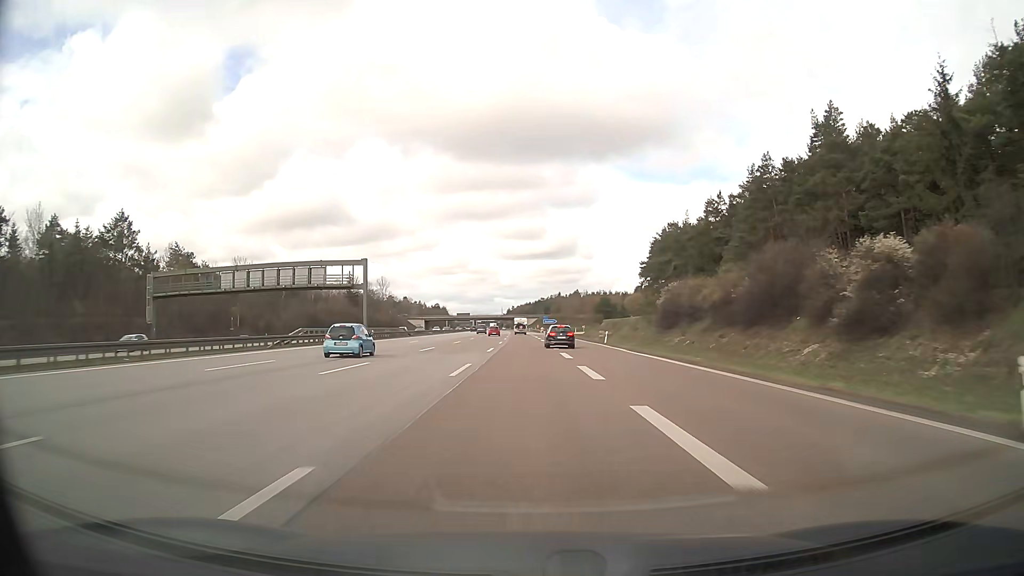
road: motorway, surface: asphalt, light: Day
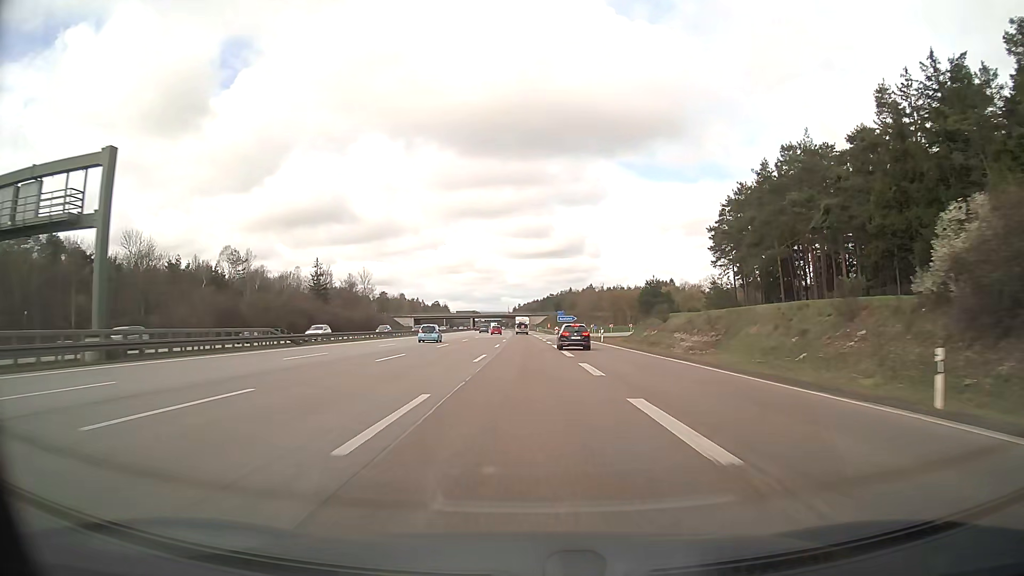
(-0.2, +47.5) m; 0°
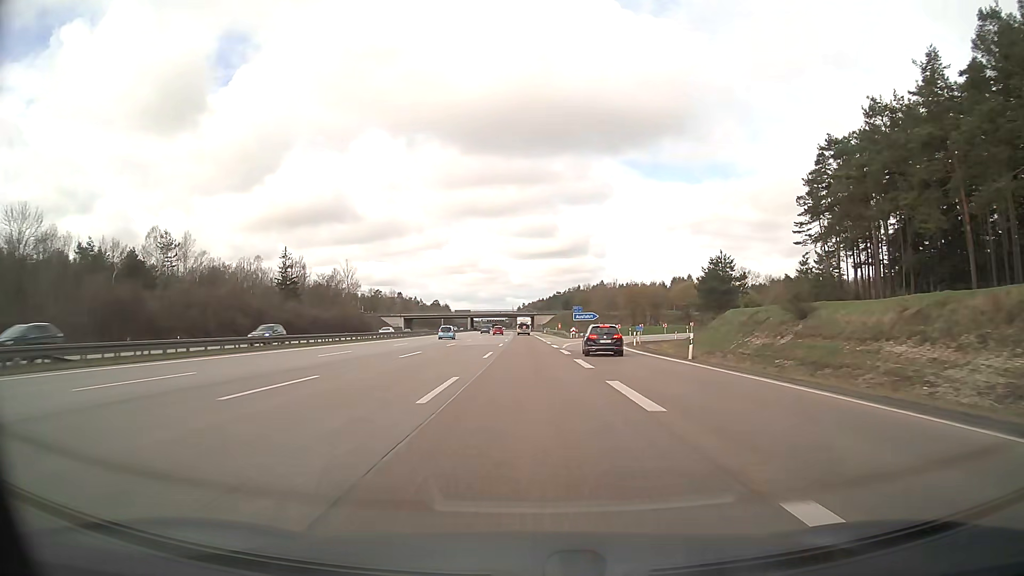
(-0.2, +31.7) m; -1°
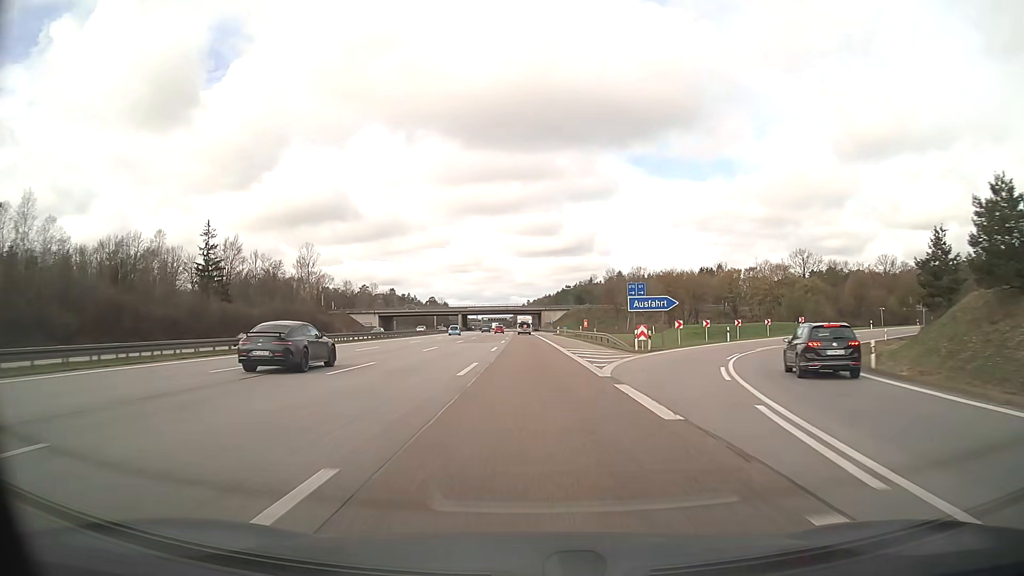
(-0.1, +47.6) m; 0°
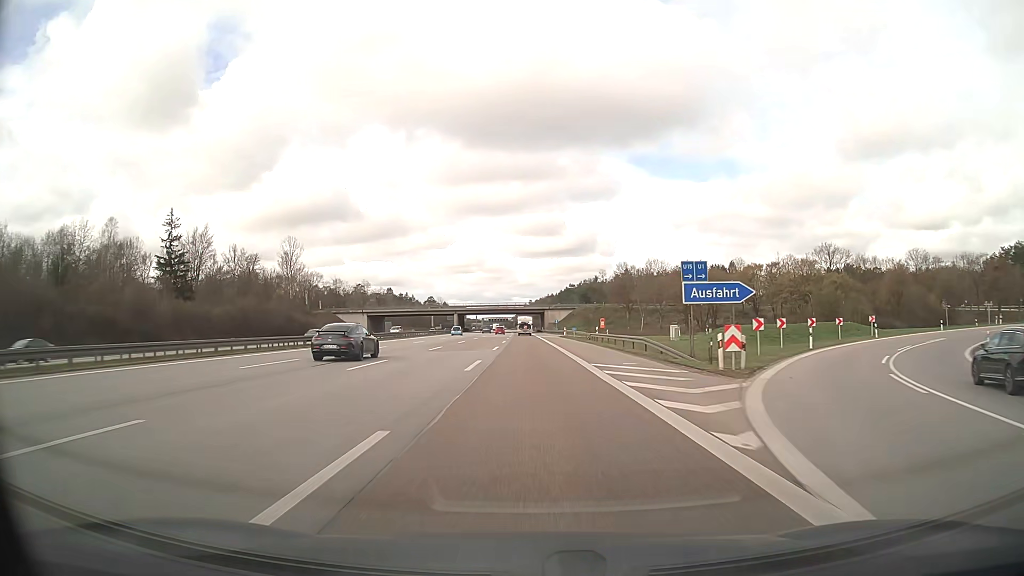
(0.0, +15.8) m; 0°
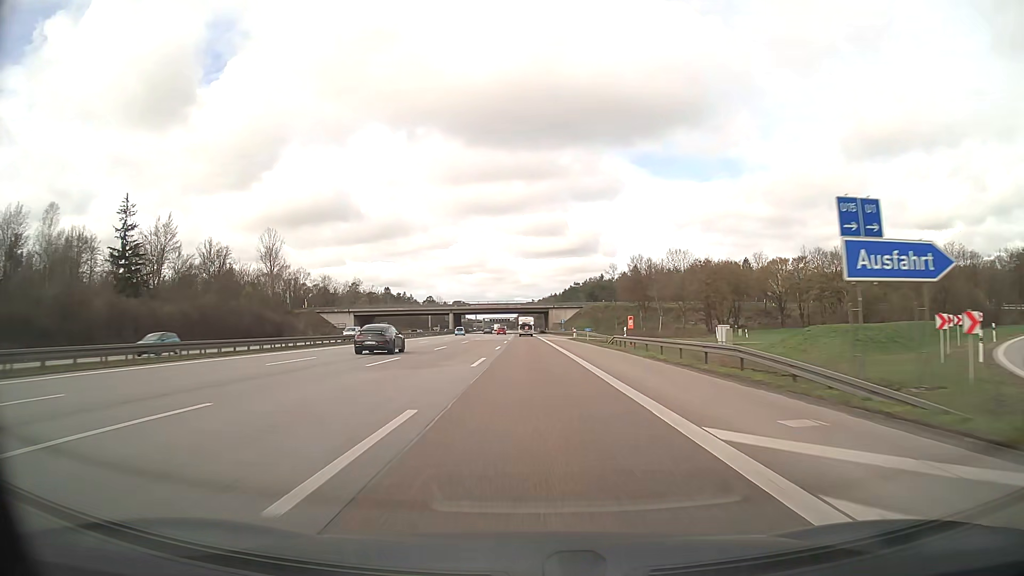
(0.0, +15.8) m; 0°
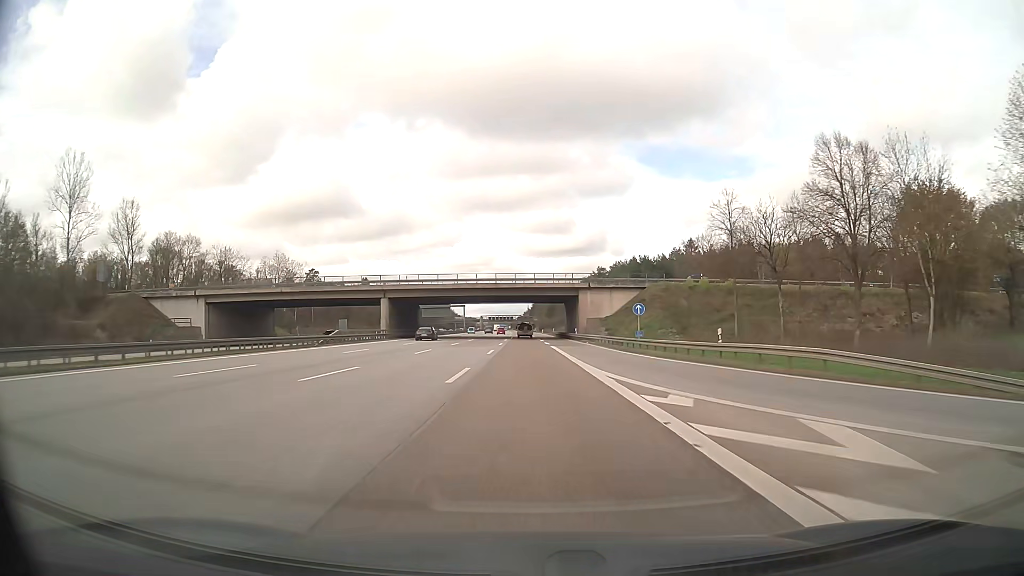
(-0.4, +79.1) m; -1°
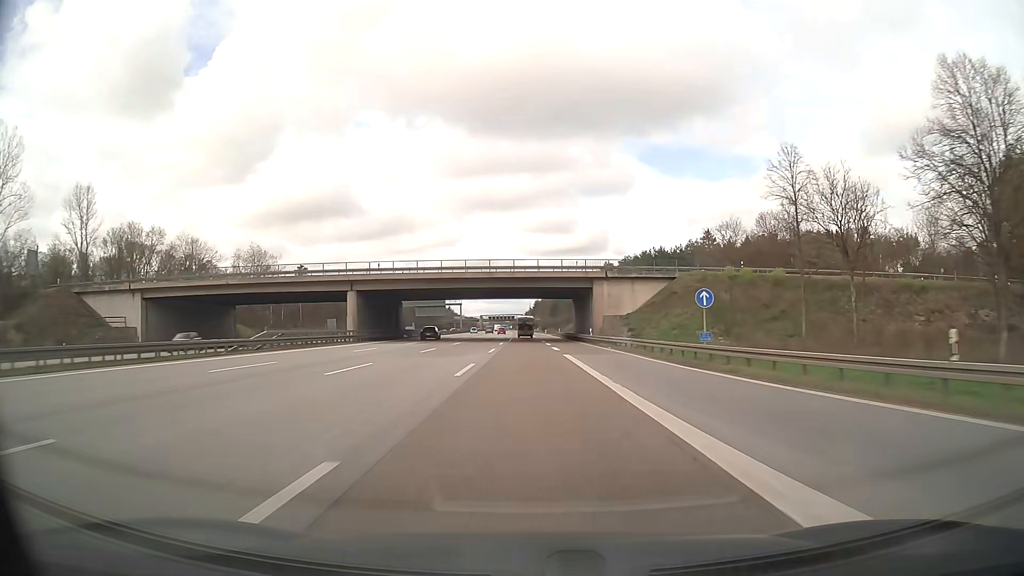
(0.0, +15.8) m; 0°
(0, +10) (0, +20) (0, +30) (0, +40) (0, +50) (0, +60) (0, +70) (-1, +80) (-1, +90) (-1, +100) m
